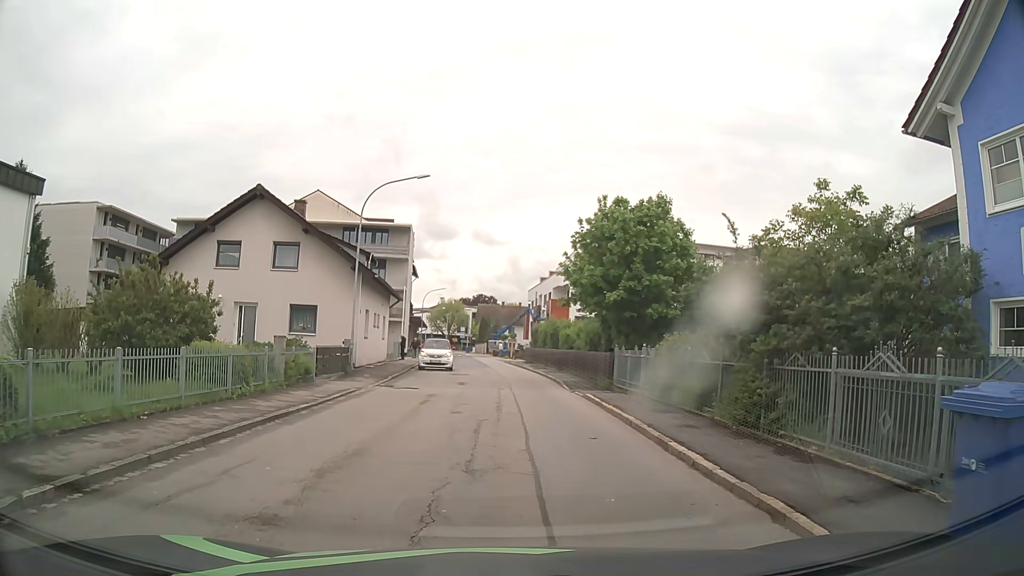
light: Day
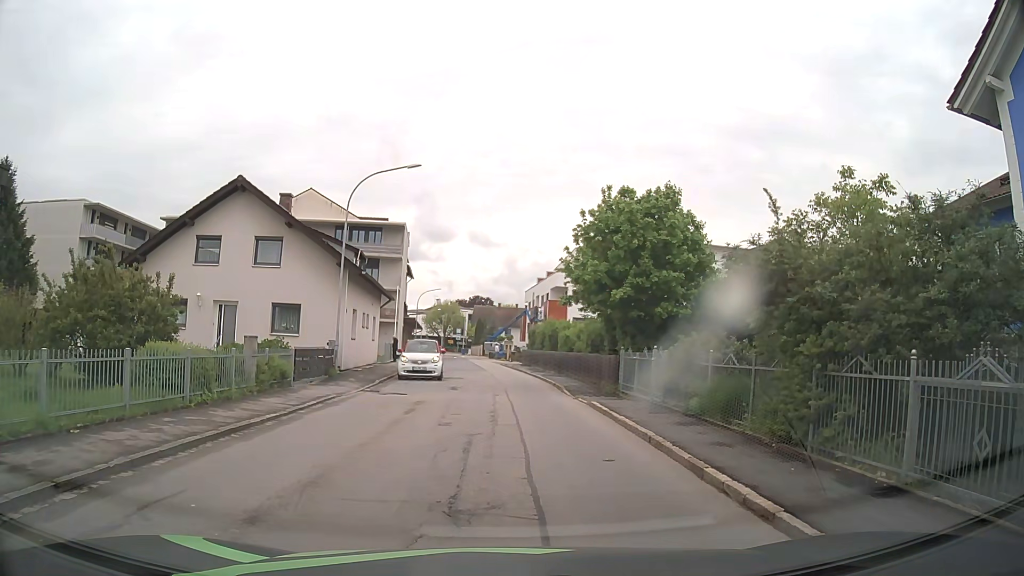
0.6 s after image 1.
(0.0, +1.9) m; -1°
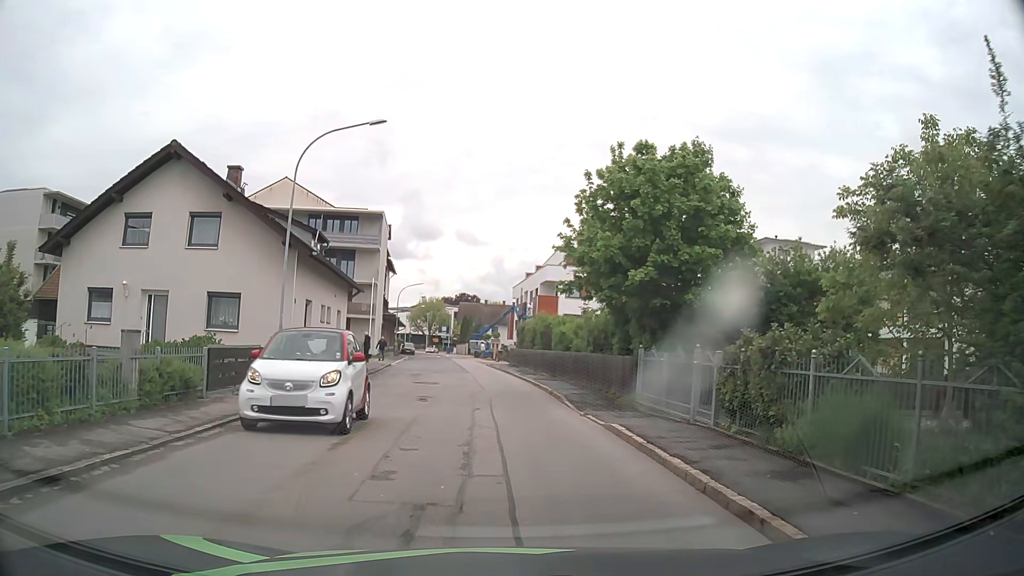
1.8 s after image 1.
(+0.1, +5.0) m; +2°
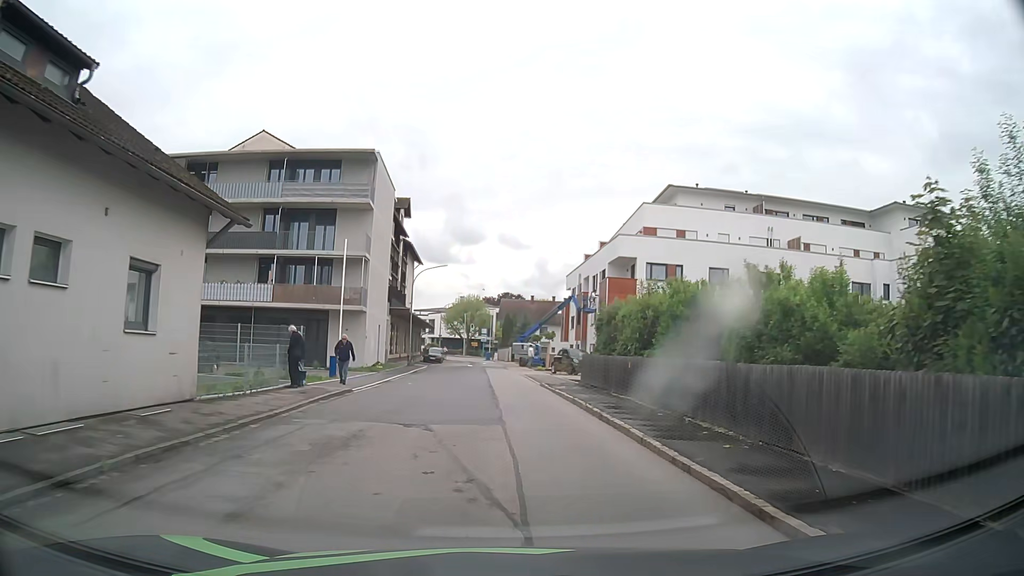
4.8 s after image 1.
(-0.7, +20.3) m; -4°
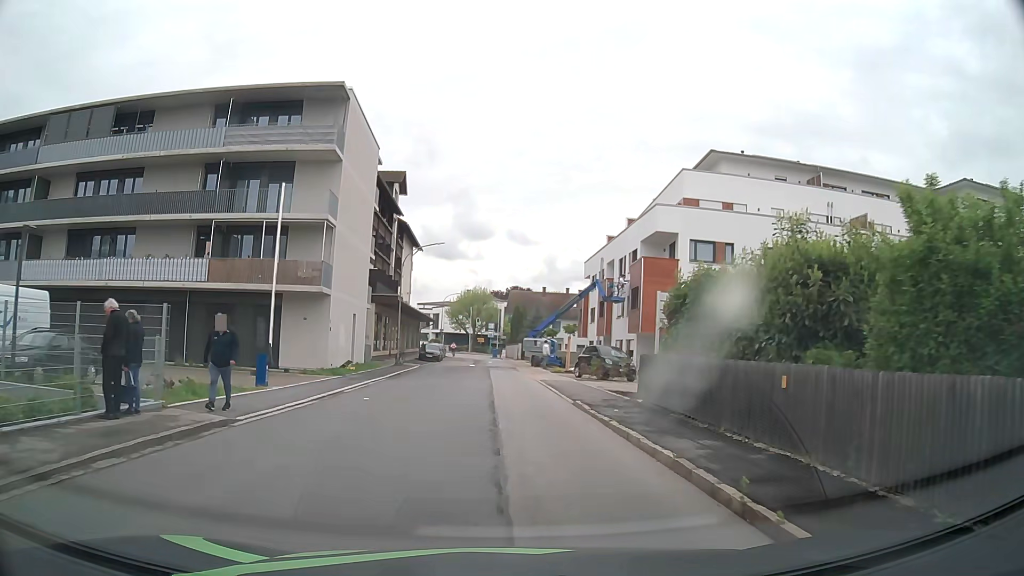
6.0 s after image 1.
(-0.1, +9.4) m; -1°
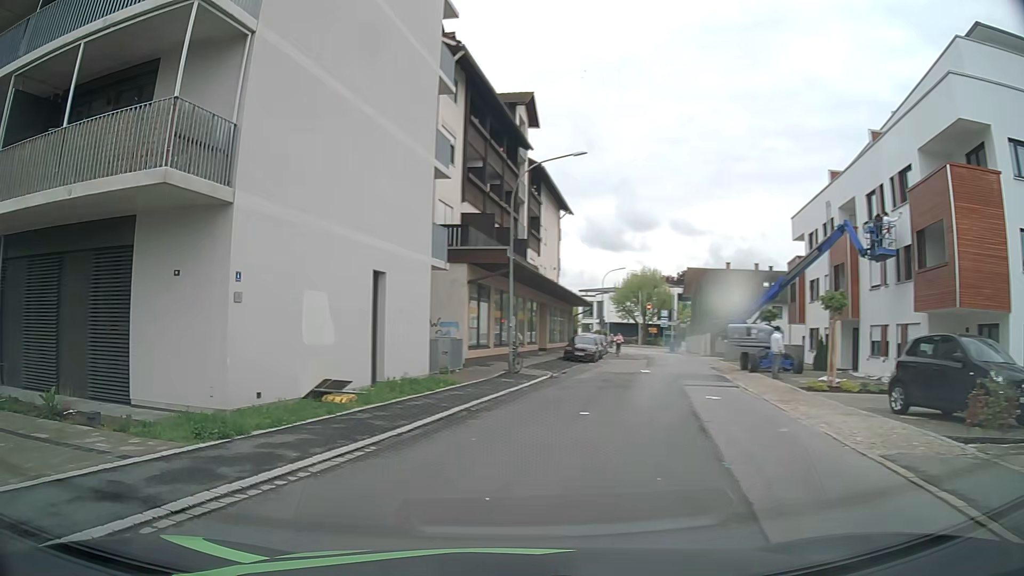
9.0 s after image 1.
(-0.4, +18.9) m; -12°
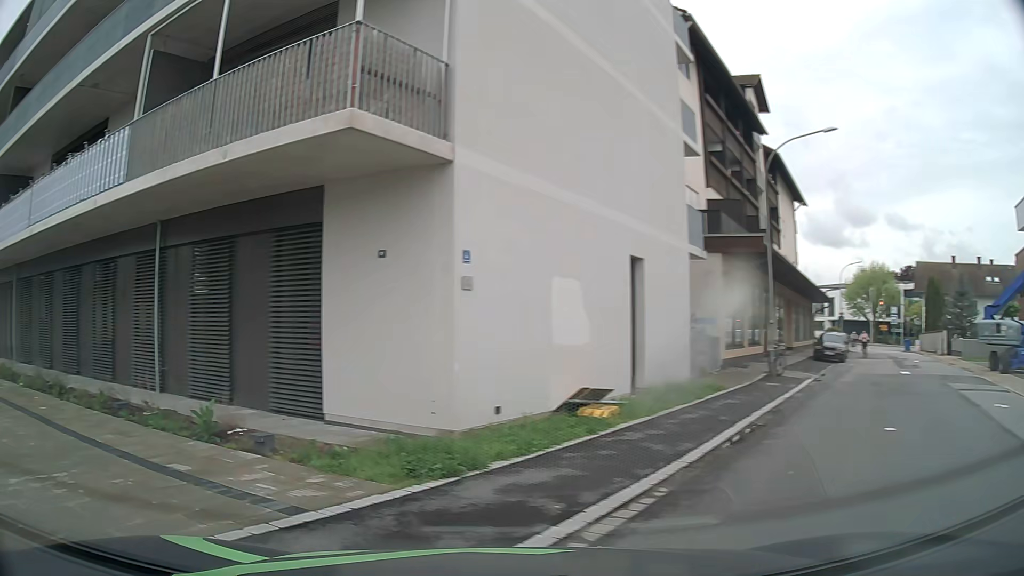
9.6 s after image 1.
(-0.3, +2.4) m; -19°
